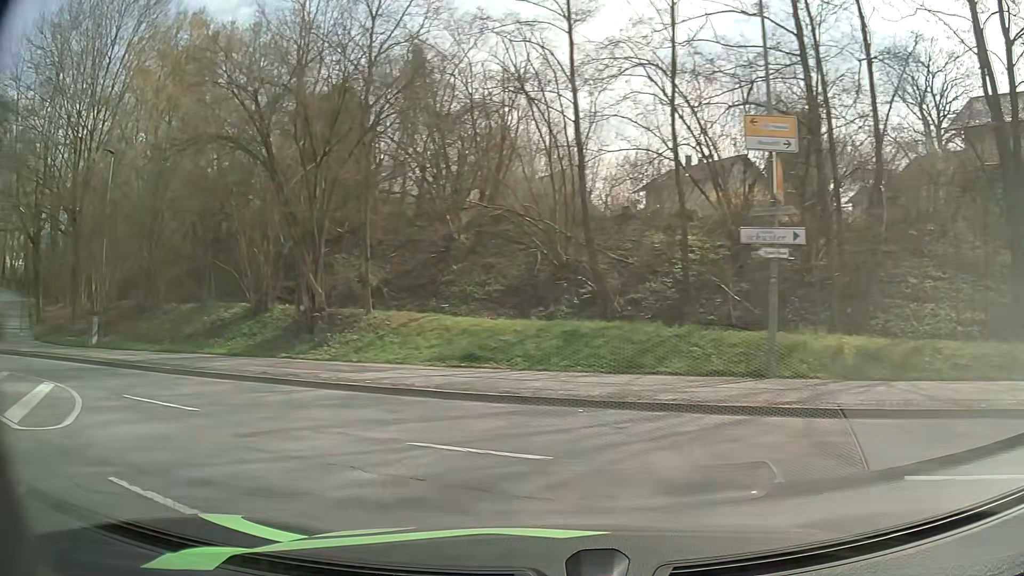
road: unclassified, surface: asphalt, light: Day
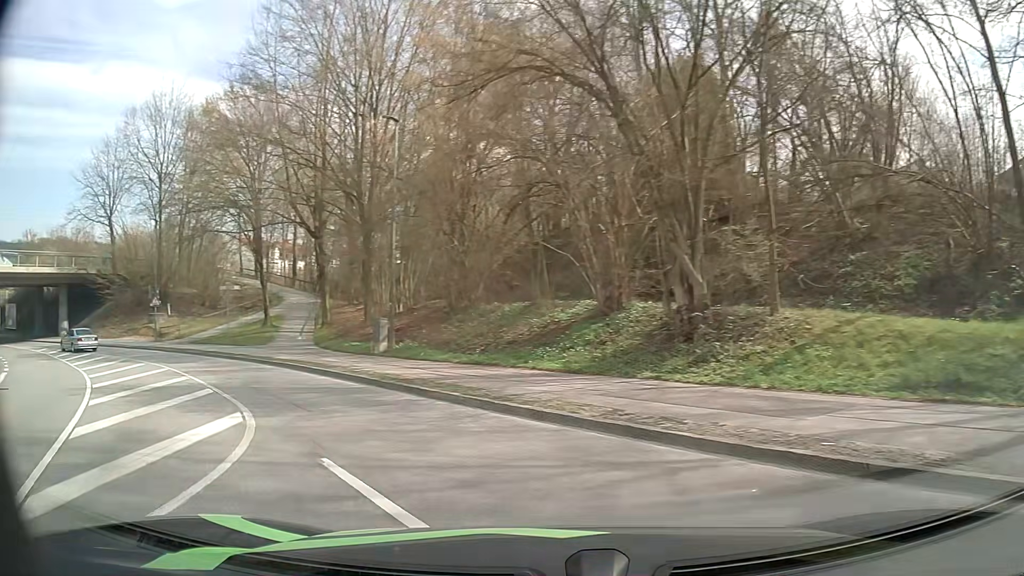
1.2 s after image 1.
(-1.7, +6.4) m; -30°
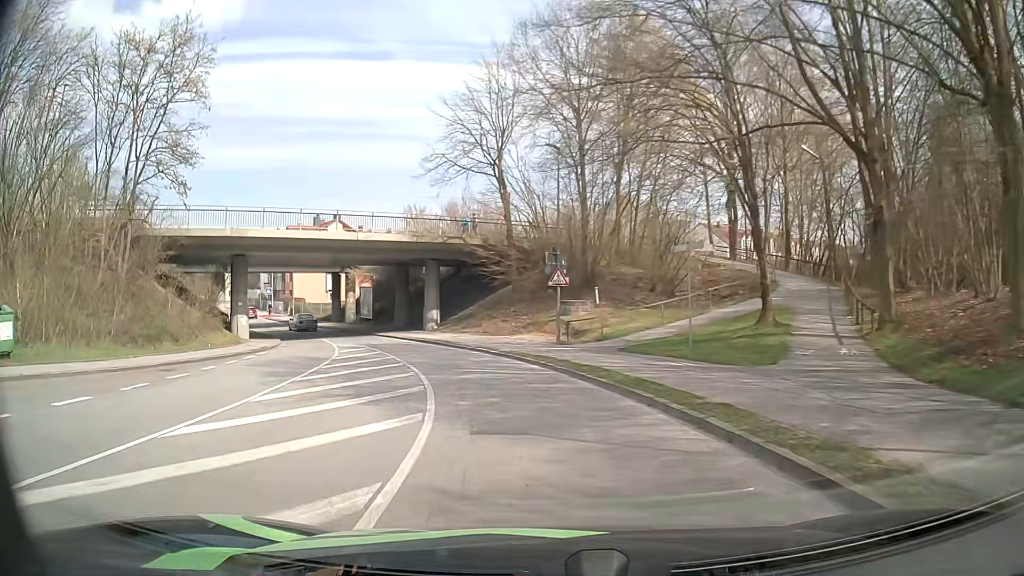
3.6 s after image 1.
(-7.5, +17.9) m; -39°
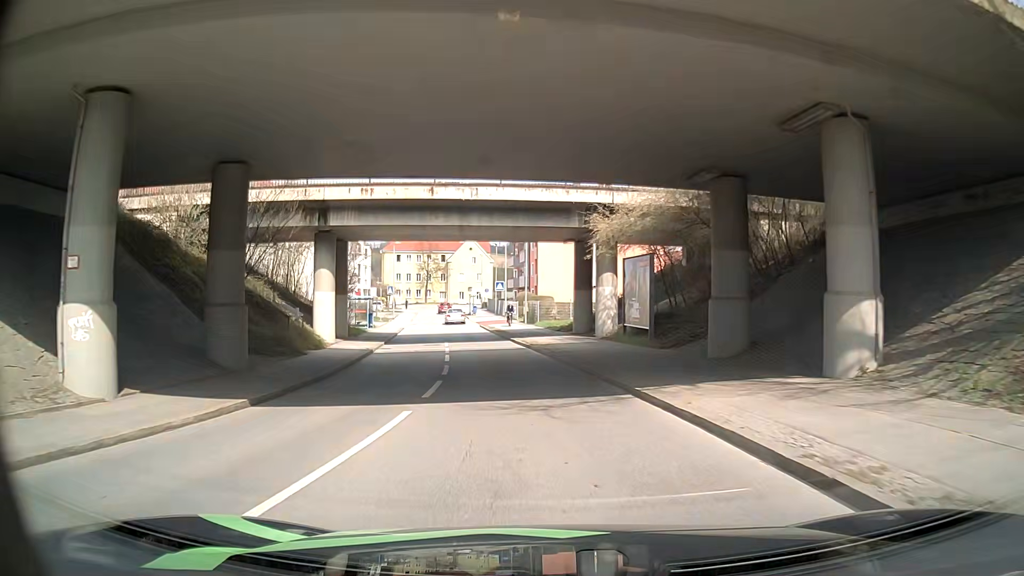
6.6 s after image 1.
(-7.4, +32.5) m; -25°
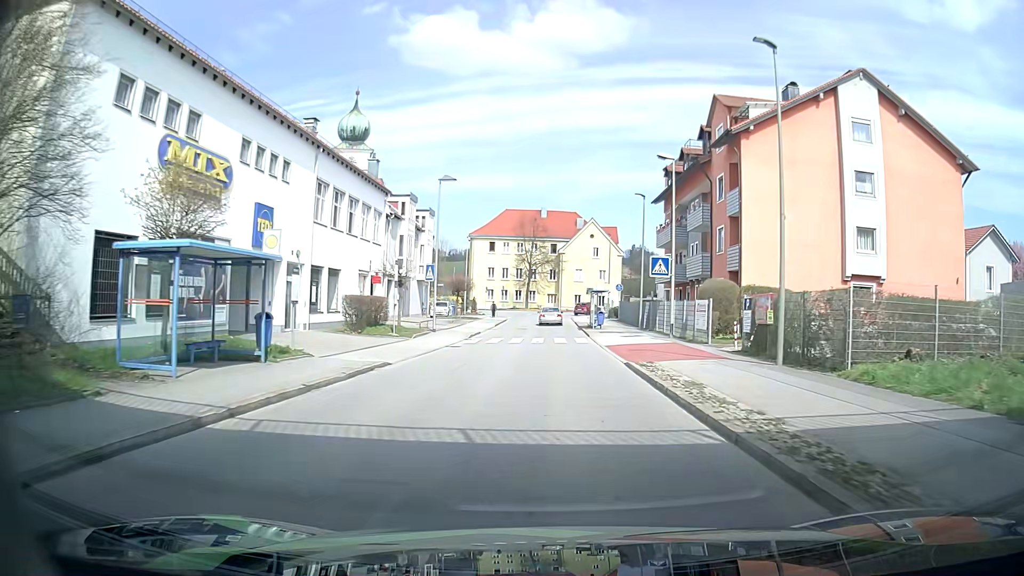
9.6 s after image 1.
(-0.7, +36.6) m; -8°
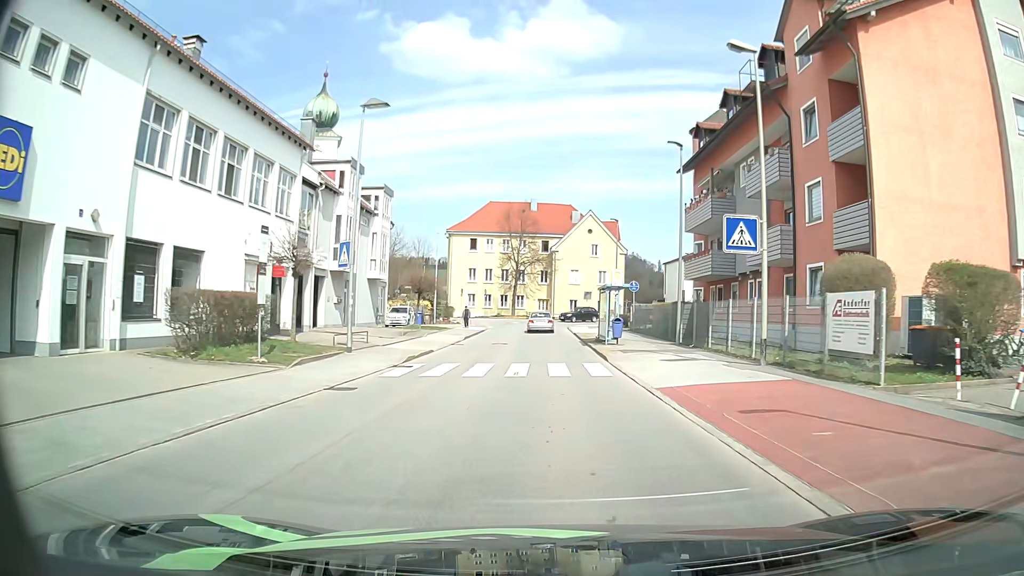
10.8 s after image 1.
(-0.4, +14.0) m; -2°
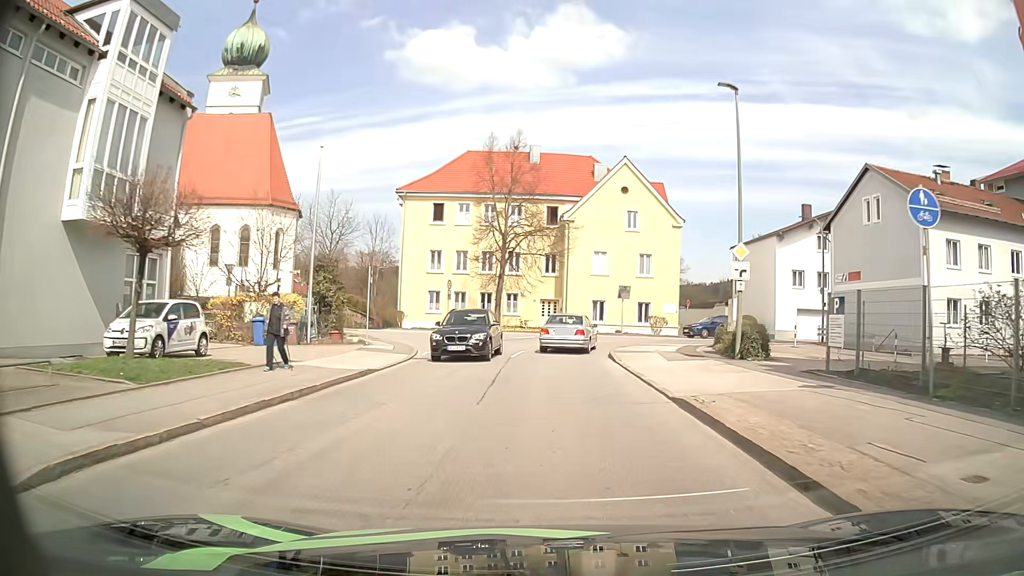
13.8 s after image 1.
(-0.1, +31.4) m; 0°
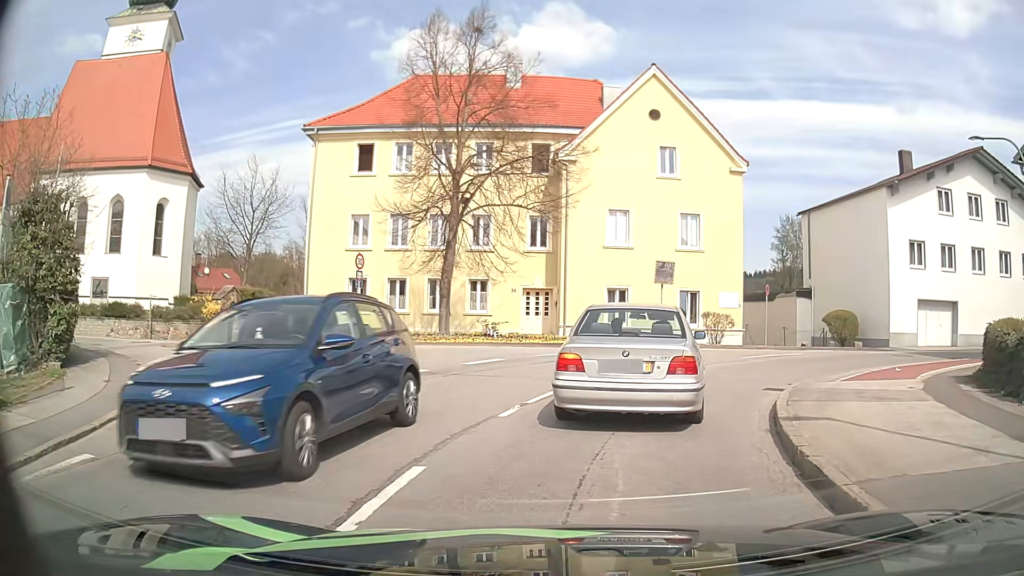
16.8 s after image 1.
(0.0, +18.5) m; +1°
(+1, +10) (+6, +18) (+15, +23) (+25, +25) (+35, +26) (+45, +26) (+55, +27) (+65, +27) (+75, +27) (+85, +26) m
